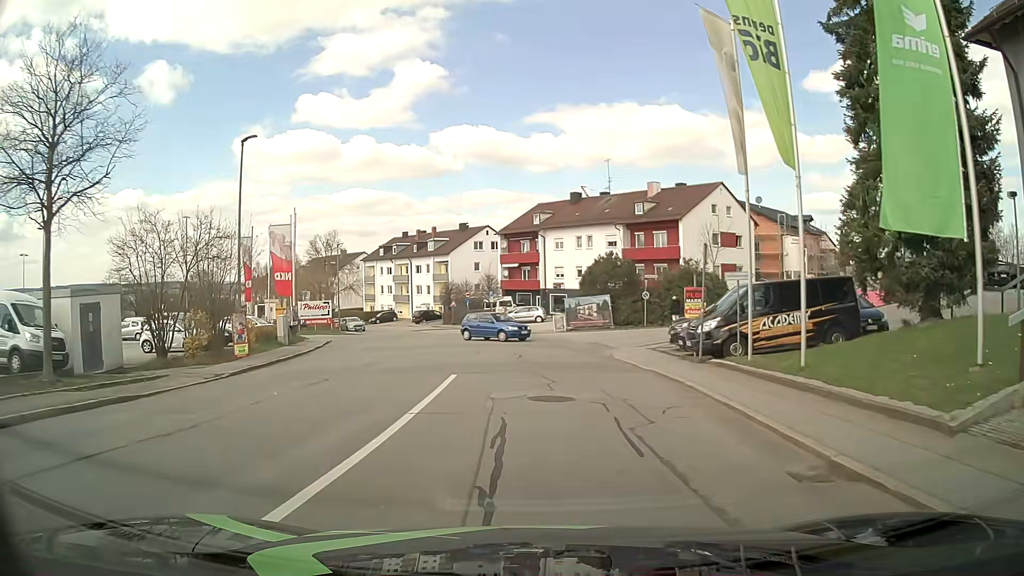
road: residential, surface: asphalt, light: Day
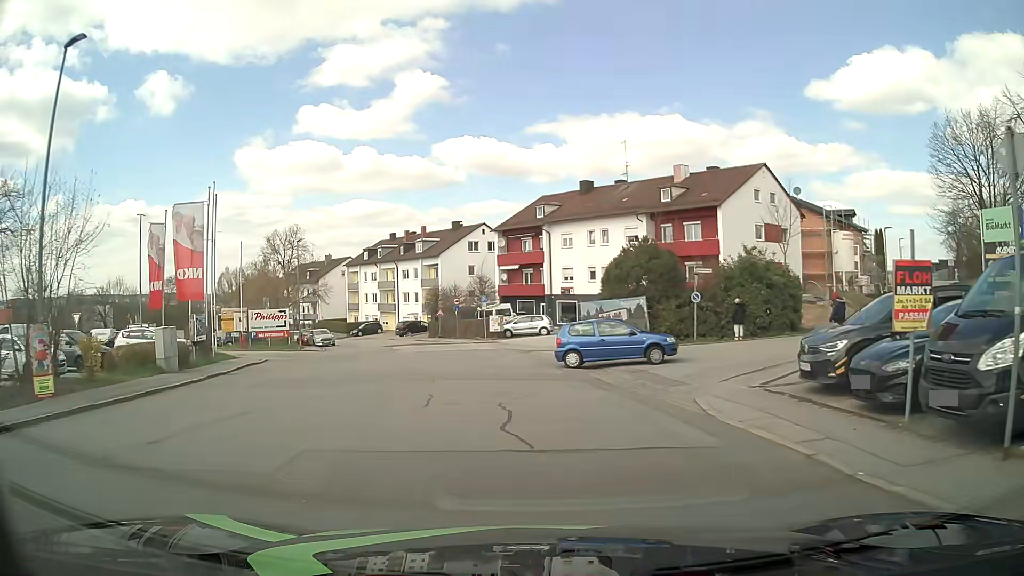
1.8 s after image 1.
(0.0, +11.4) m; 0°
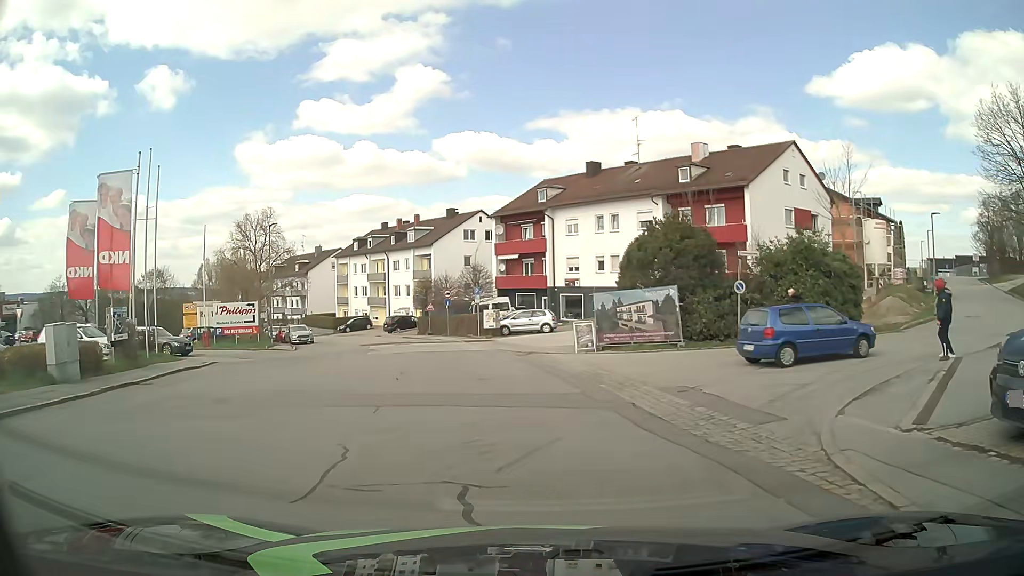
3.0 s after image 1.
(0.0, +5.7) m; 0°
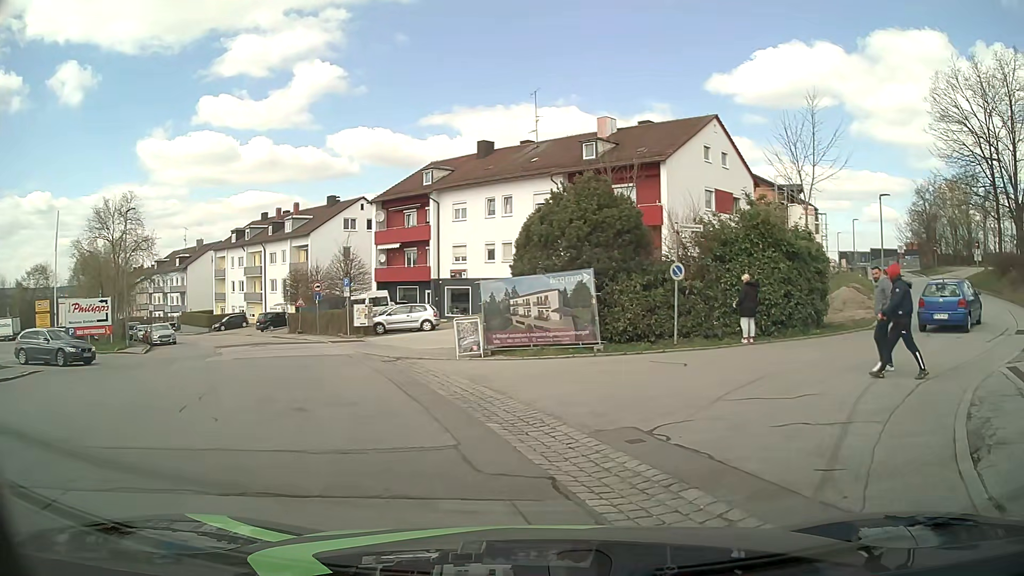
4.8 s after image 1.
(+0.2, +5.3) m; +10°
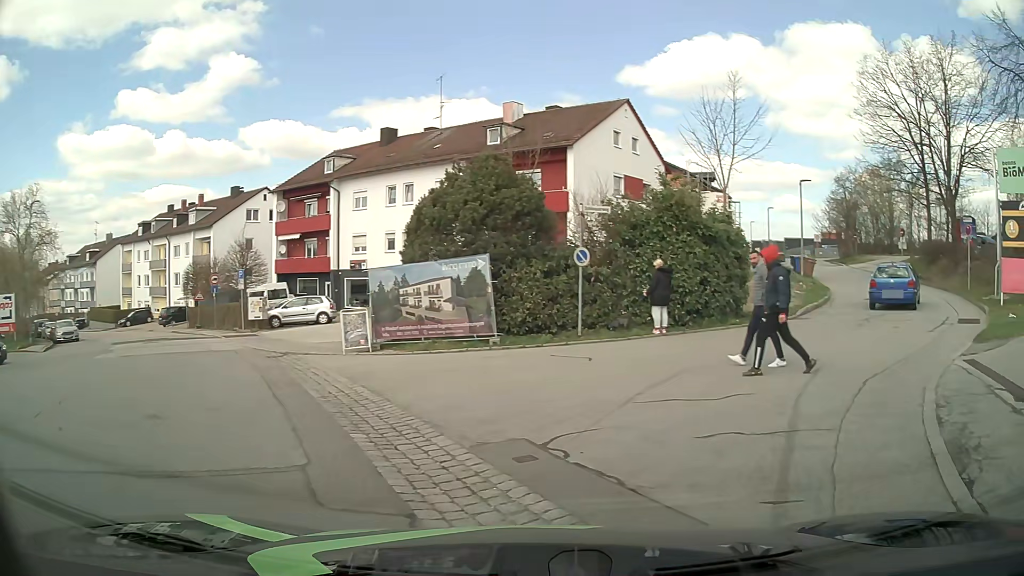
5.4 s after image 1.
(+0.1, +1.4) m; +7°
